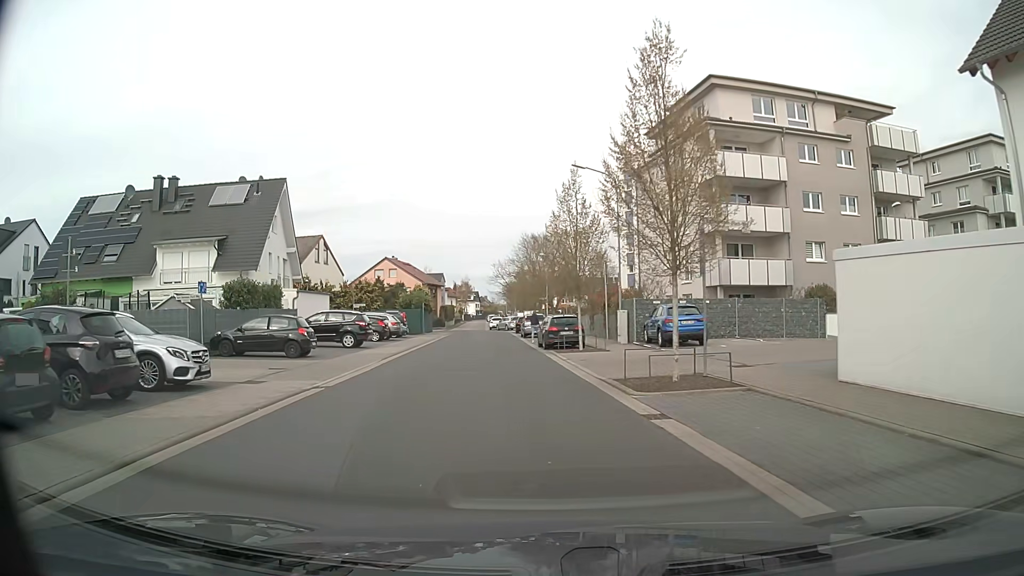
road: residential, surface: asphalt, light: Day
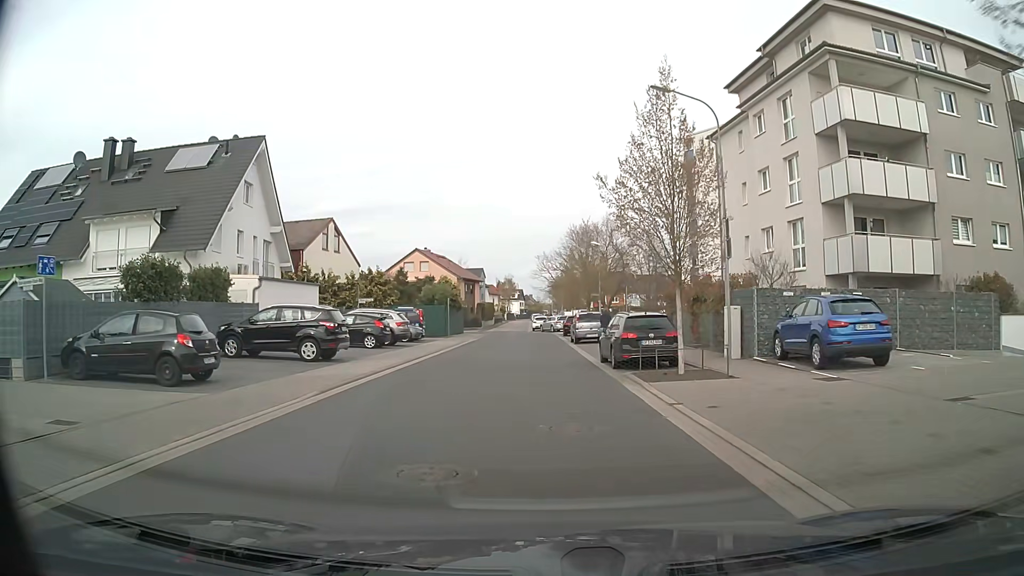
(-0.5, +11.1) m; -4°
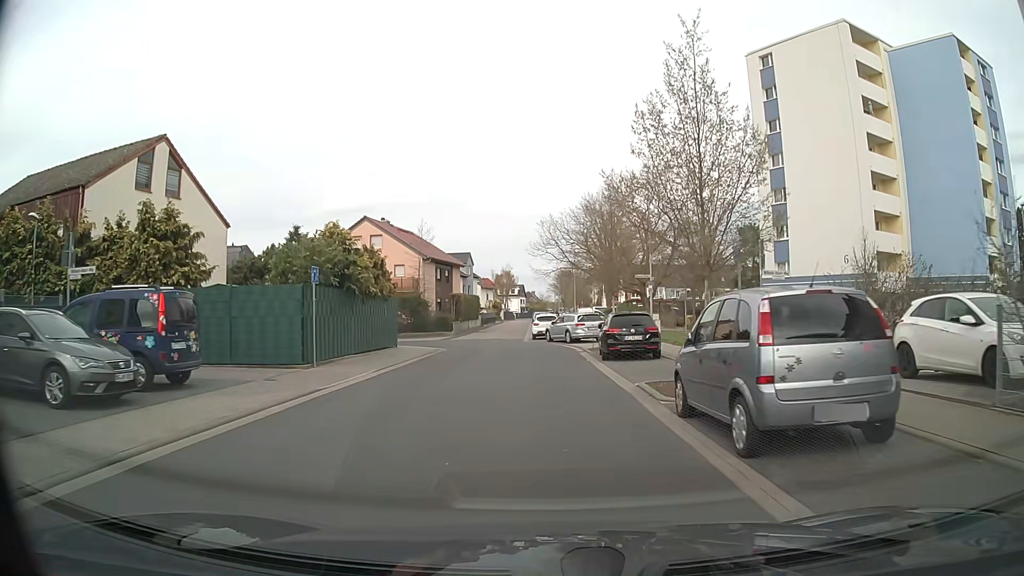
(-0.3, +27.9) m; 0°
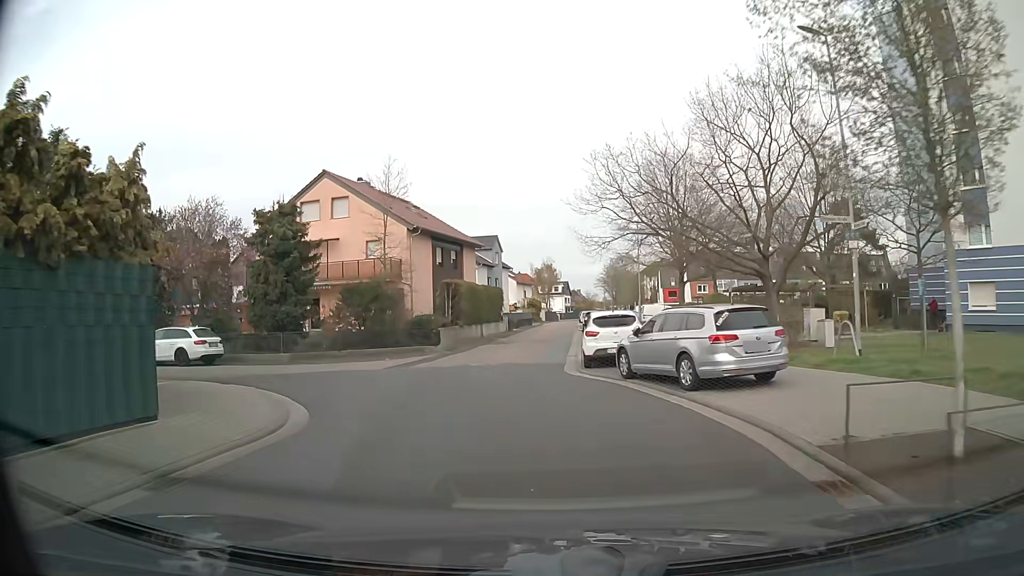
(-0.3, +21.3) m; -4°
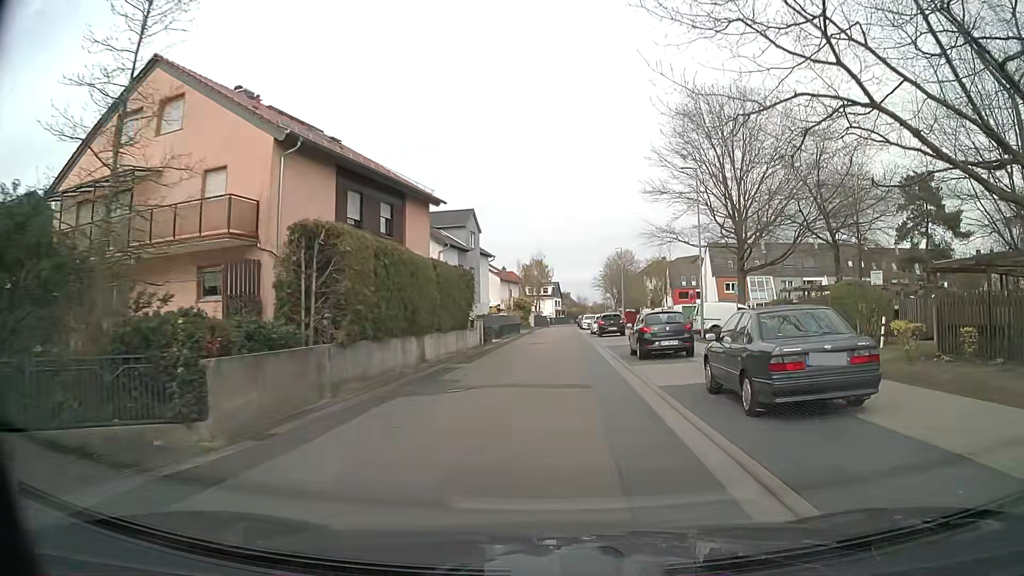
(-0.7, +20.3) m; 0°
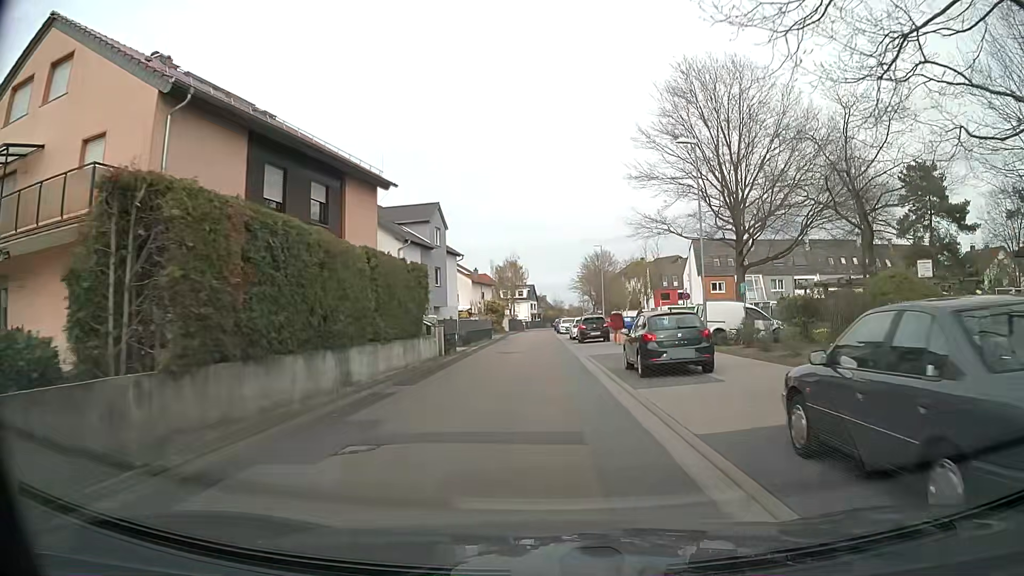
(+0.2, +5.2) m; +3°
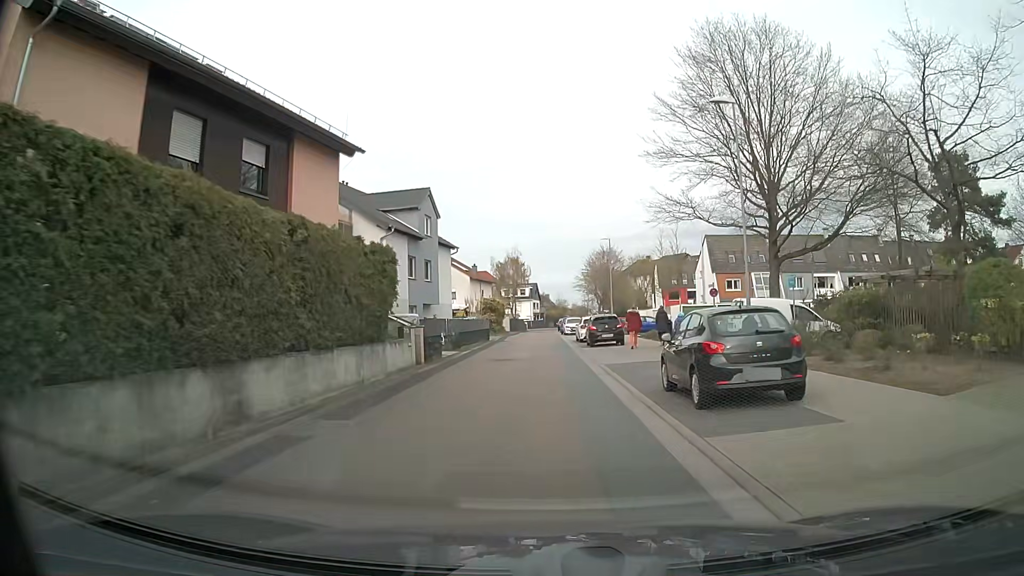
(0.0, +5.3) m; 0°
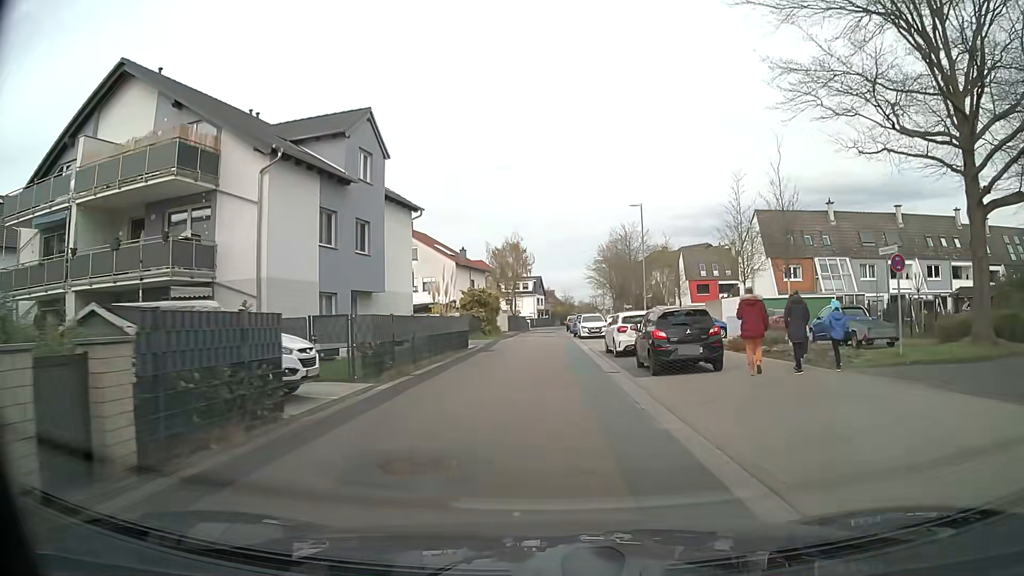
(-0.1, +16.6) m; 0°
(0, +10) (0, +20) (0, +30) (0, +40) (0, +50) (0, +60) (0, +70) (+1, +80) (+1, +90) (+2, +100) m
